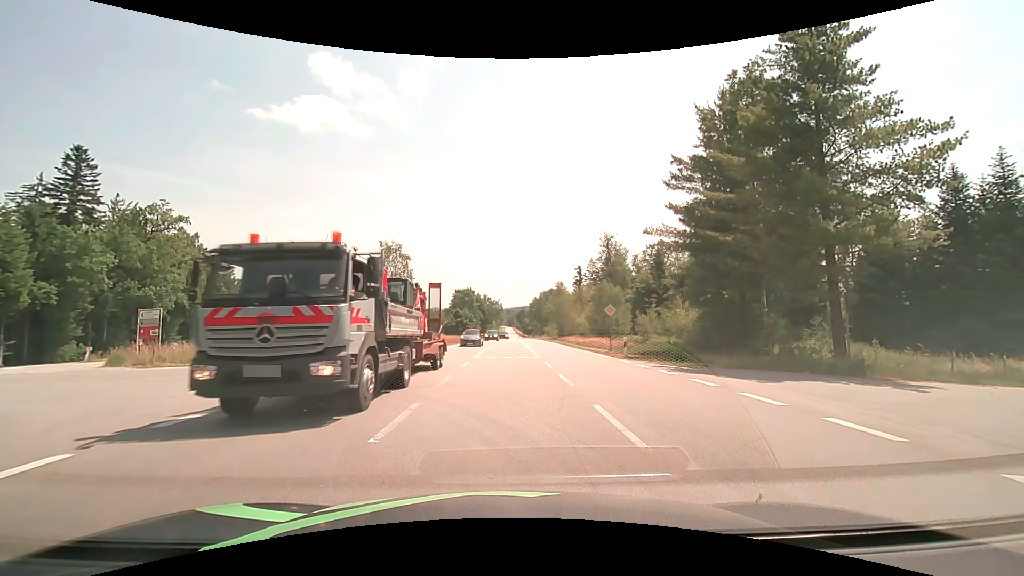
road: secondary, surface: asphalt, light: Day
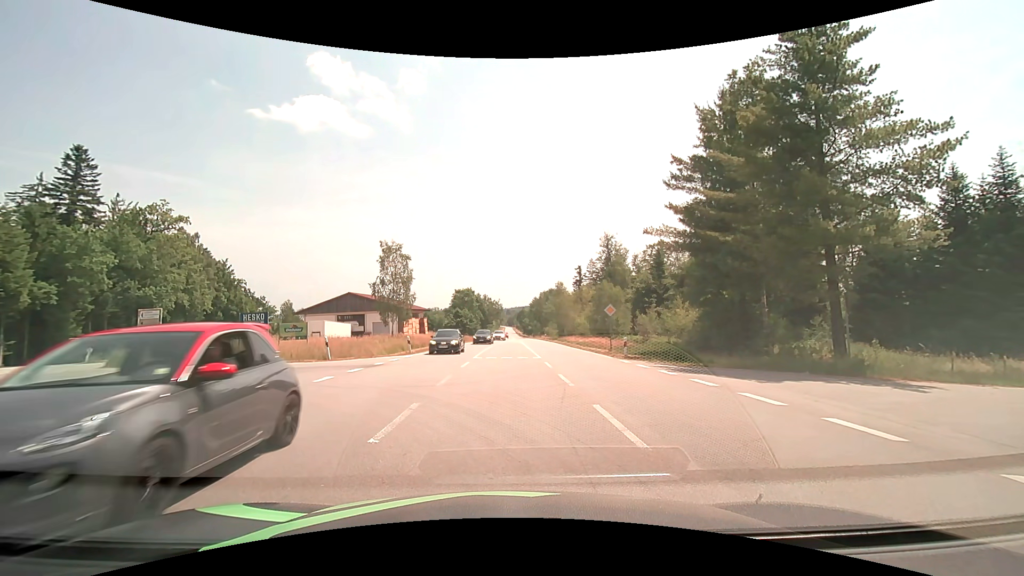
(0.0, 0.0) m; 0°
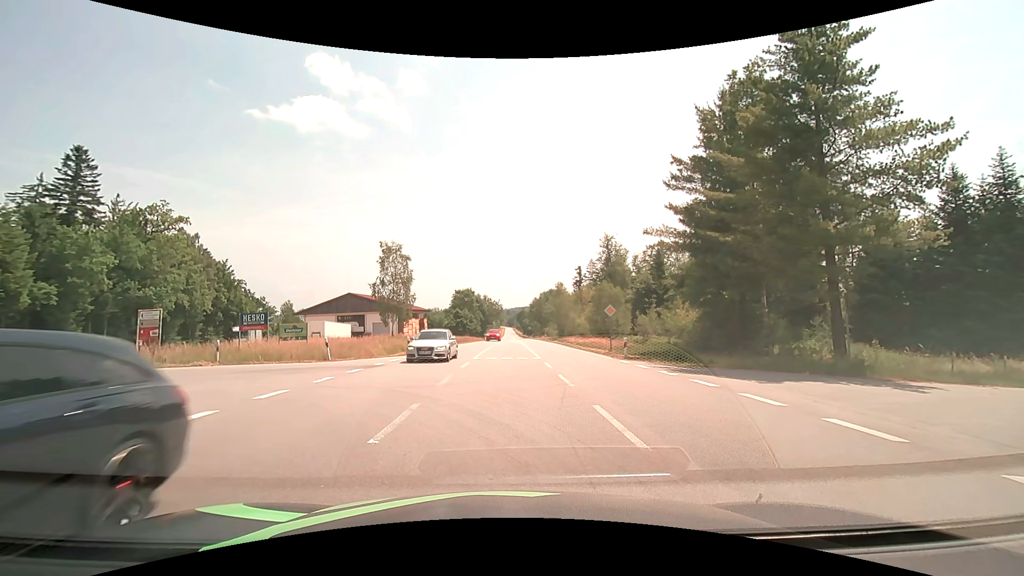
(0.0, 0.0) m; 0°
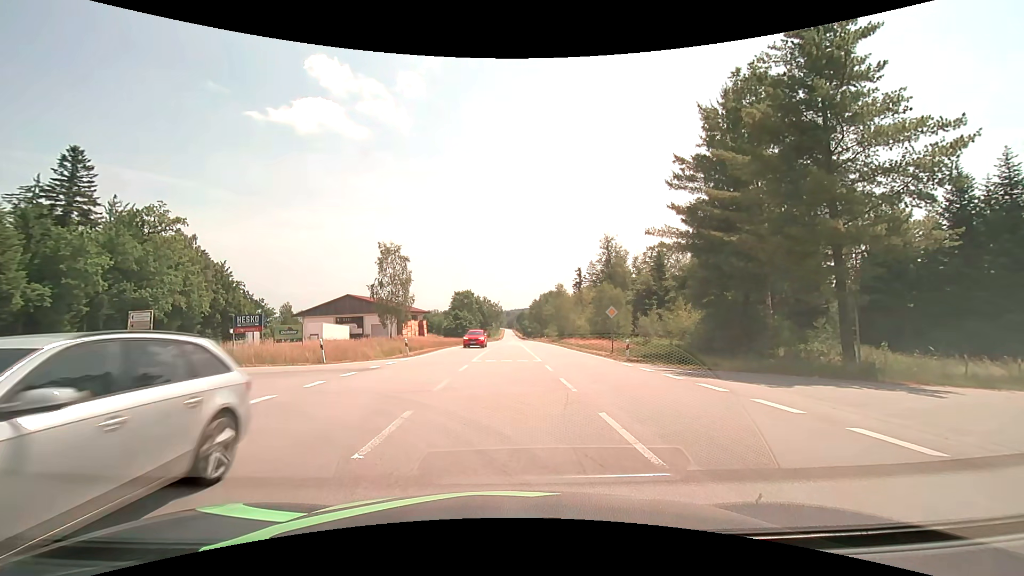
(0.0, +0.6) m; 0°
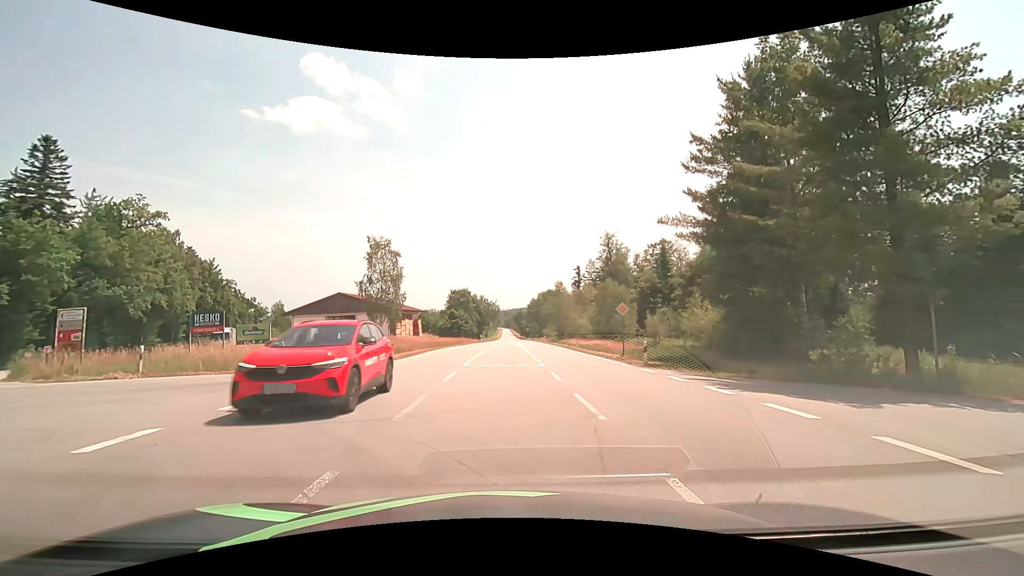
(+0.1, +3.9) m; +2°
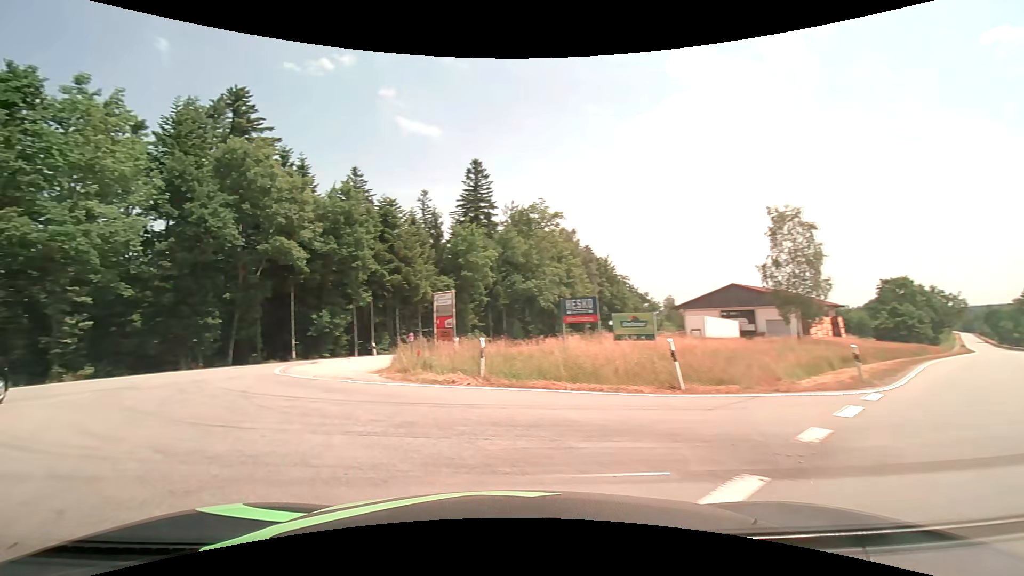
(-2.7, +9.7) m; -43°
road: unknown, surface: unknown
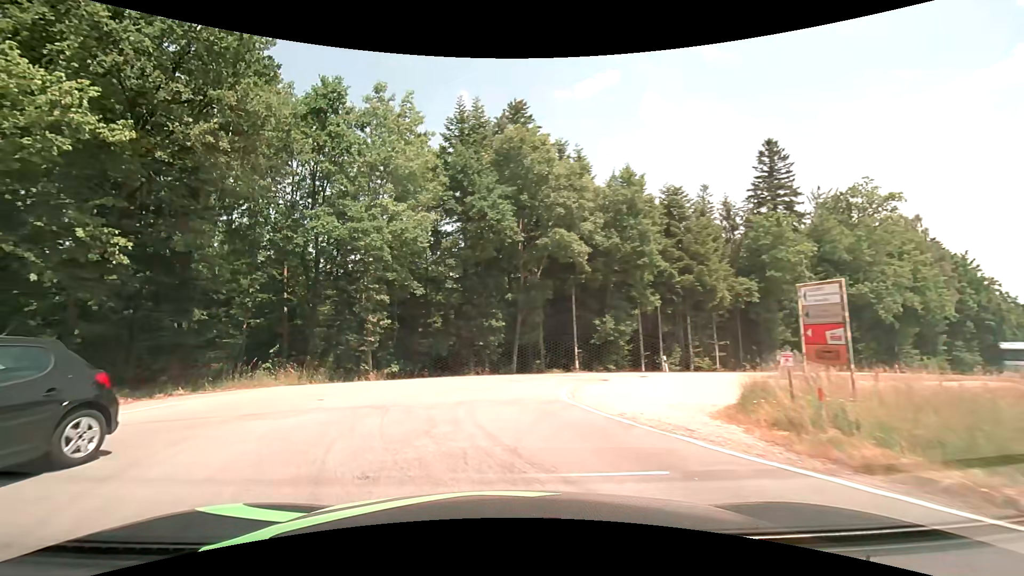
(-1.9, +6.4) m; -30°
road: tertiary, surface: asphalt
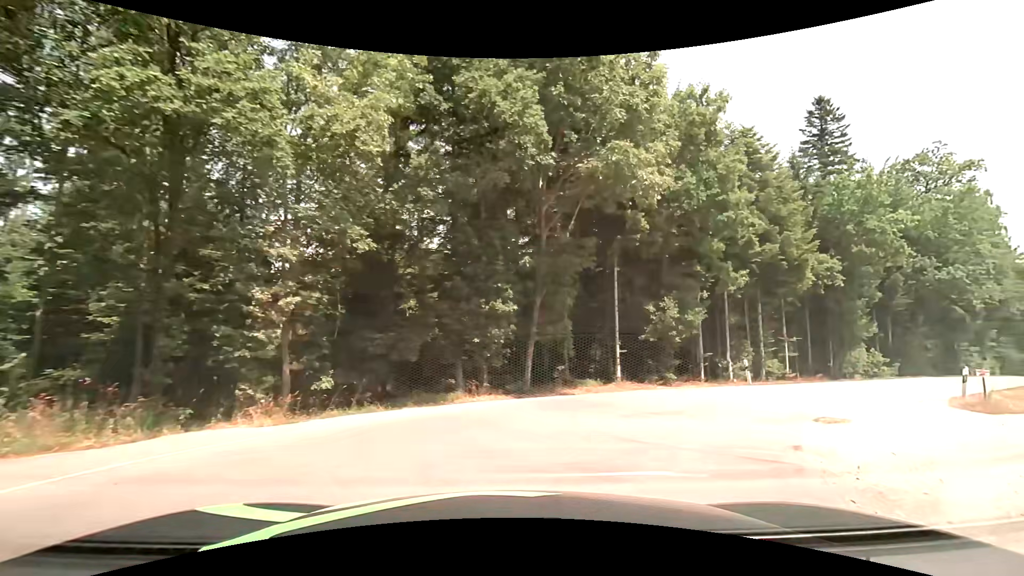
(-0.6, +11.0) m; +2°
(+2, +10) (+9, +17) (+17, +23) (+25, +29) (+33, +35) (+41, +41) (+49, +47) (+57, +53) (+65, +60) (+73, +66) m
